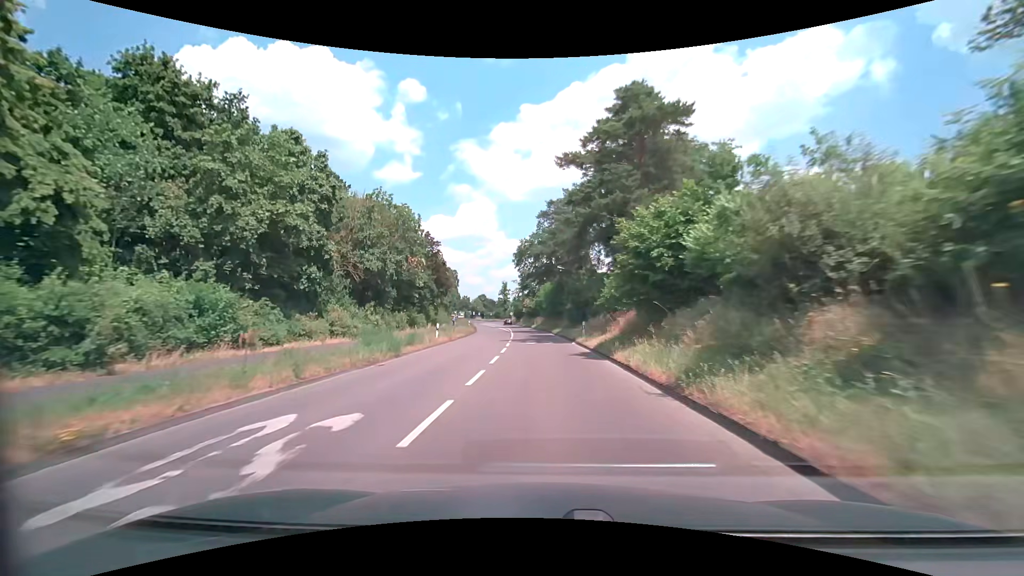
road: secondary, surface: asphalt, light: Day
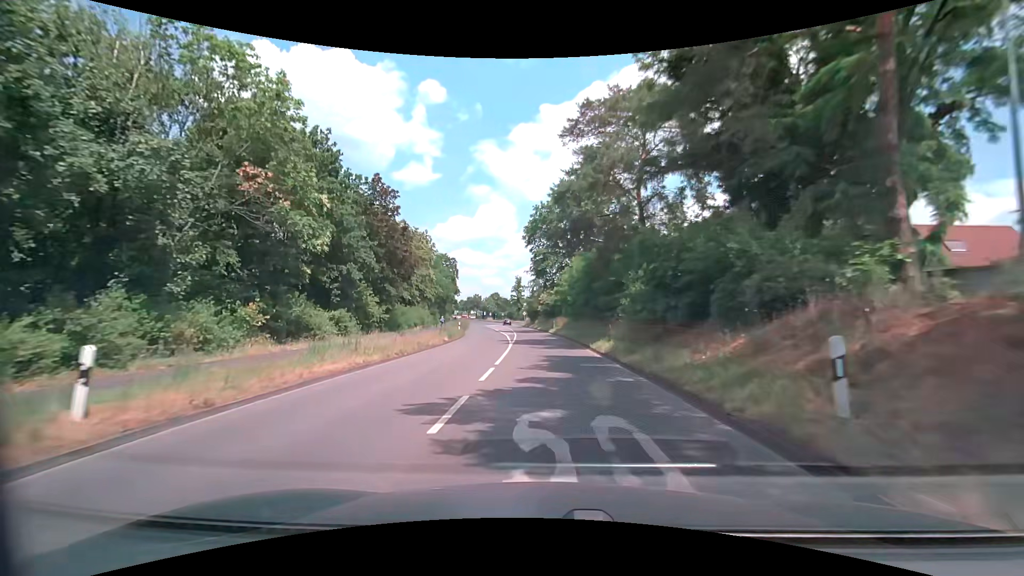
(-0.6, +25.0) m; -2°
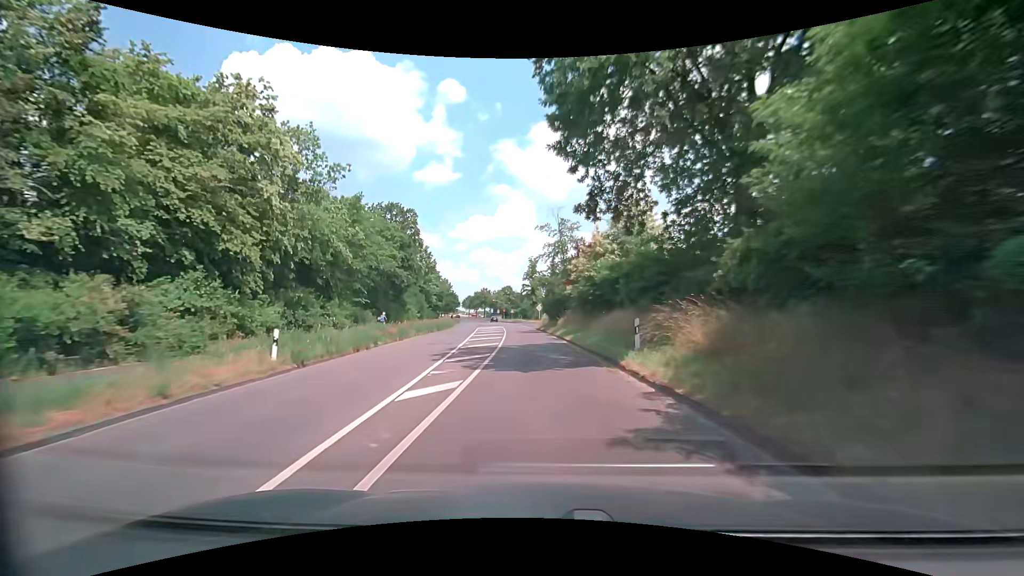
(-1.3, +41.9) m; -3°
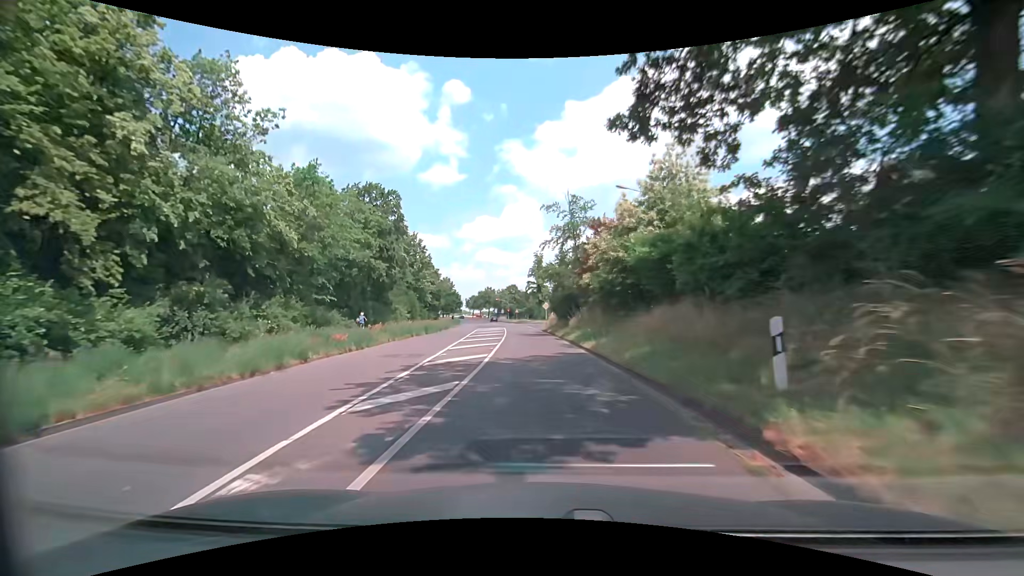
(-0.1, +8.4) m; -1°
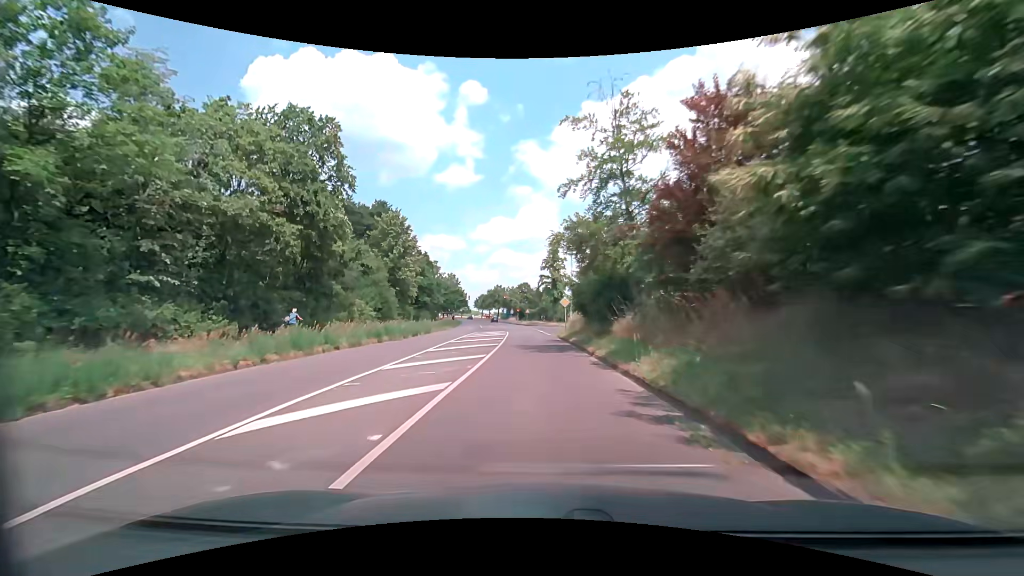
(-0.1, +16.7) m; -1°
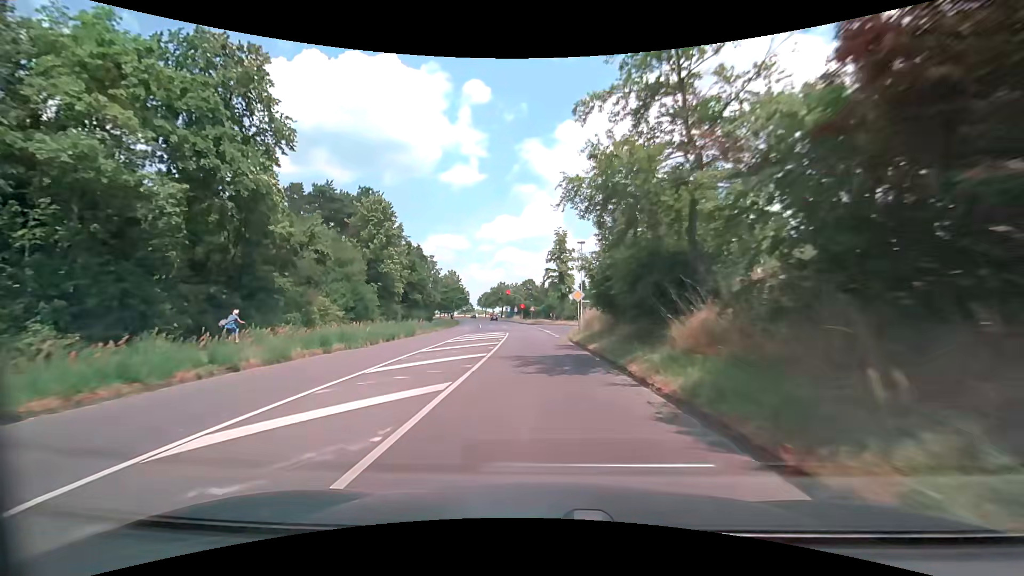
(0.0, +8.1) m; 0°
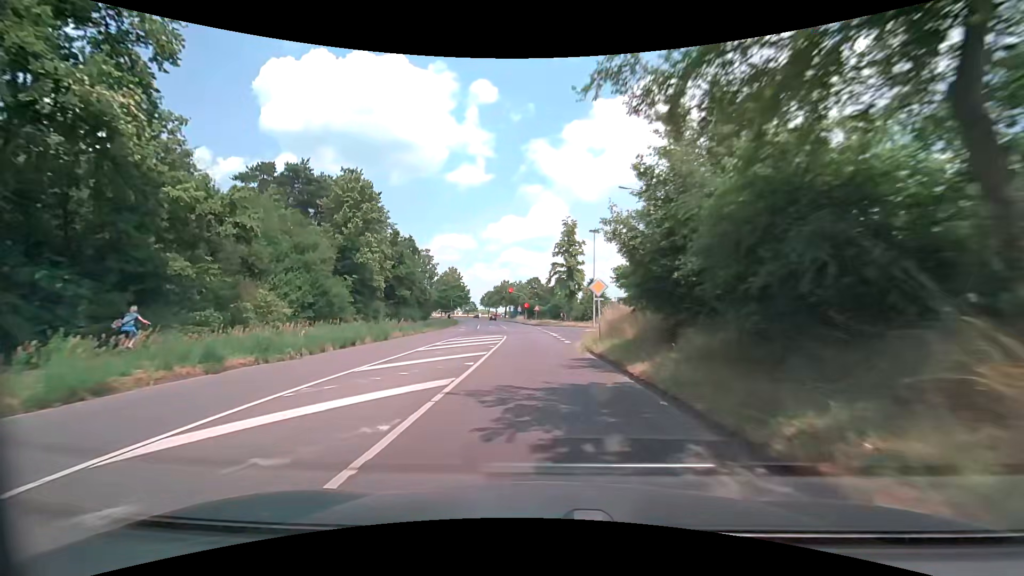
(-0.1, +7.9) m; -1°
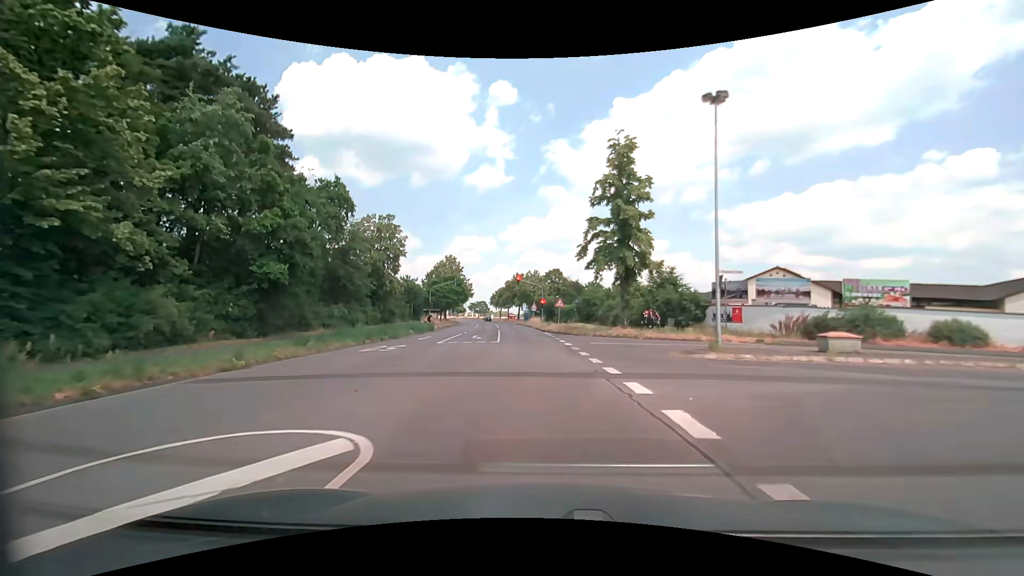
(-0.6, +29.6) m; -2°
